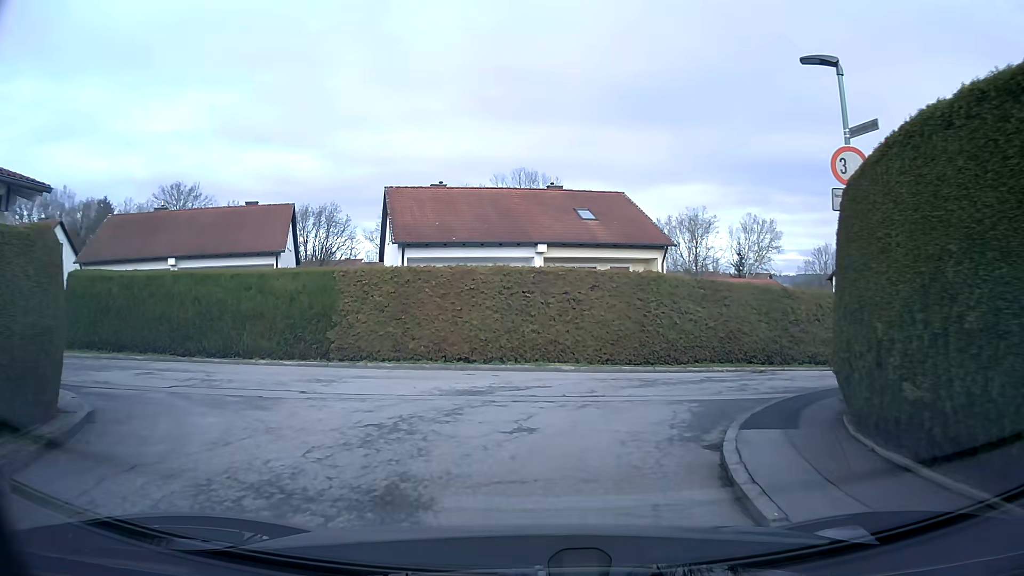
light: Day
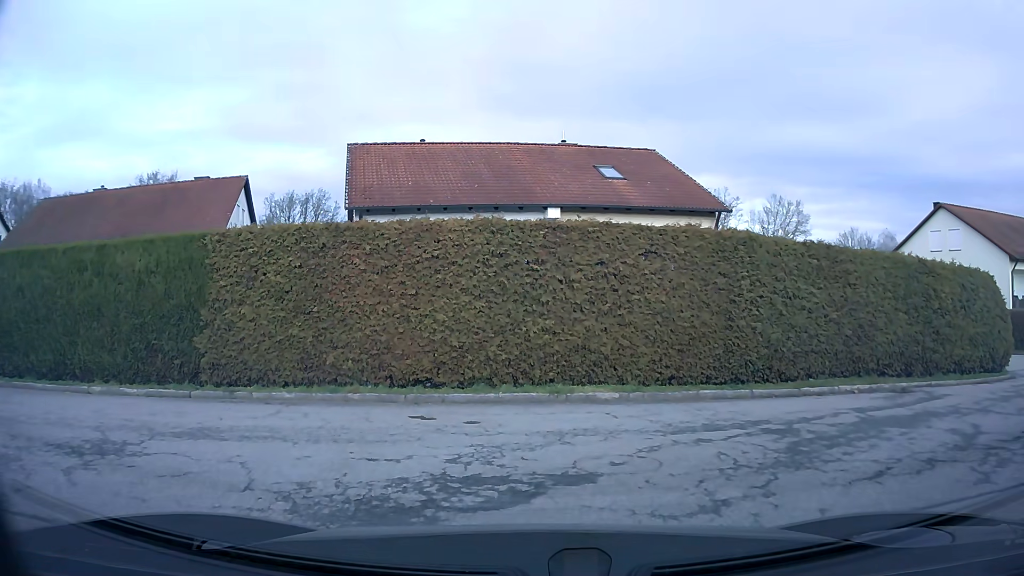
(-0.1, +8.1) m; -1°
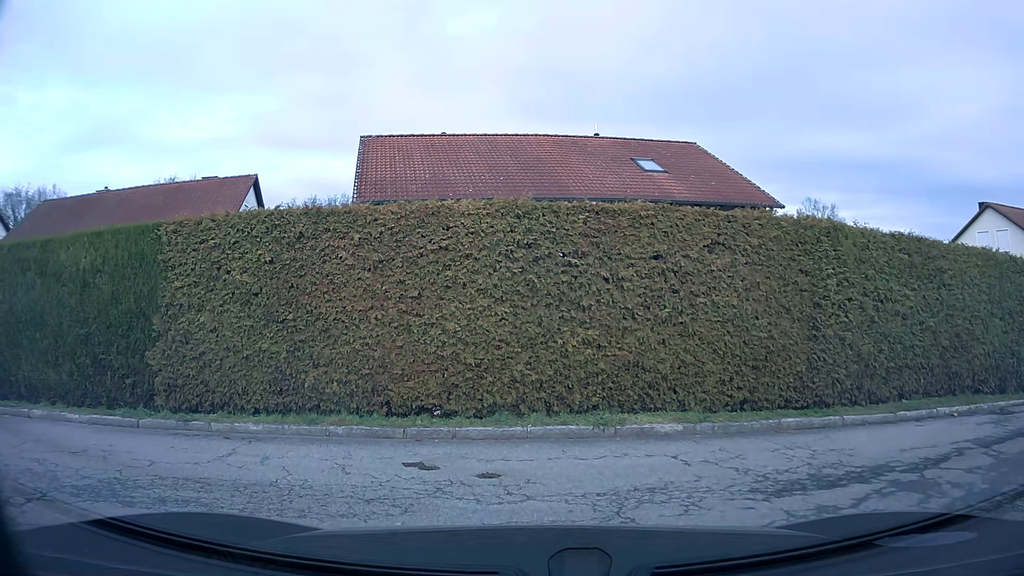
(0.0, +2.5) m; 0°
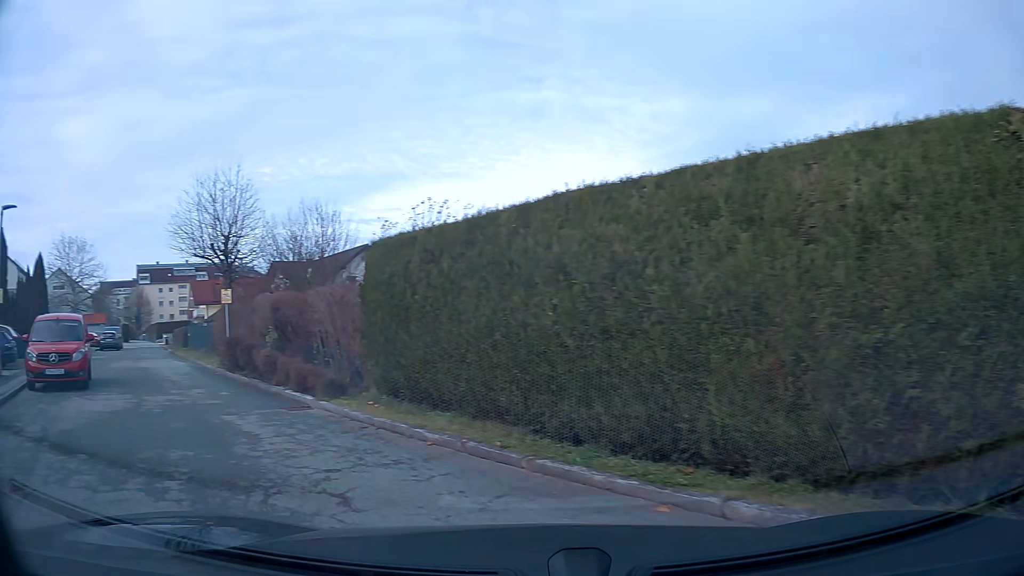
(-3.6, +4.6) m; -66°
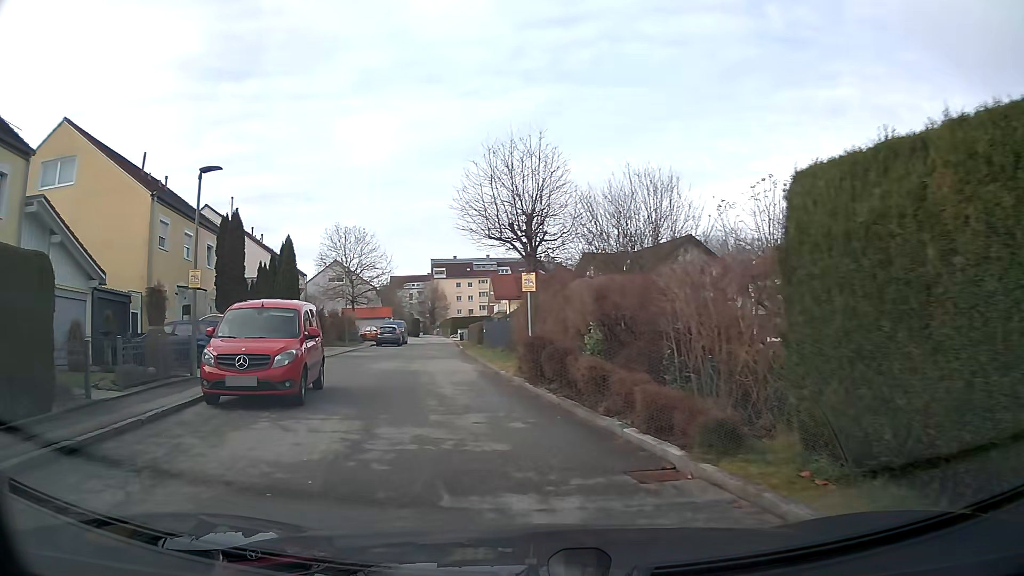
(-1.3, +5.3) m; -22°
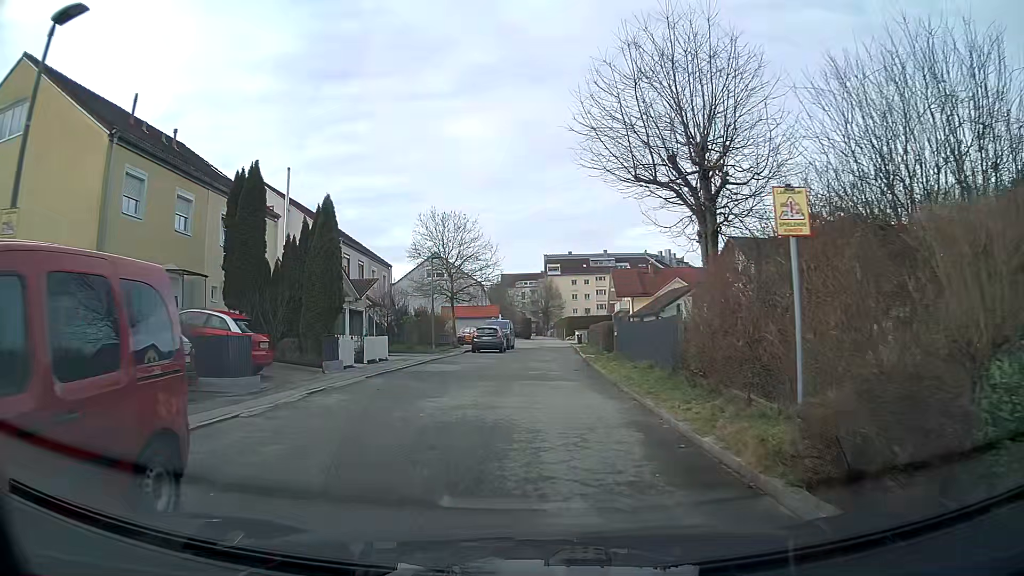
(-1.0, +10.2) m; -8°
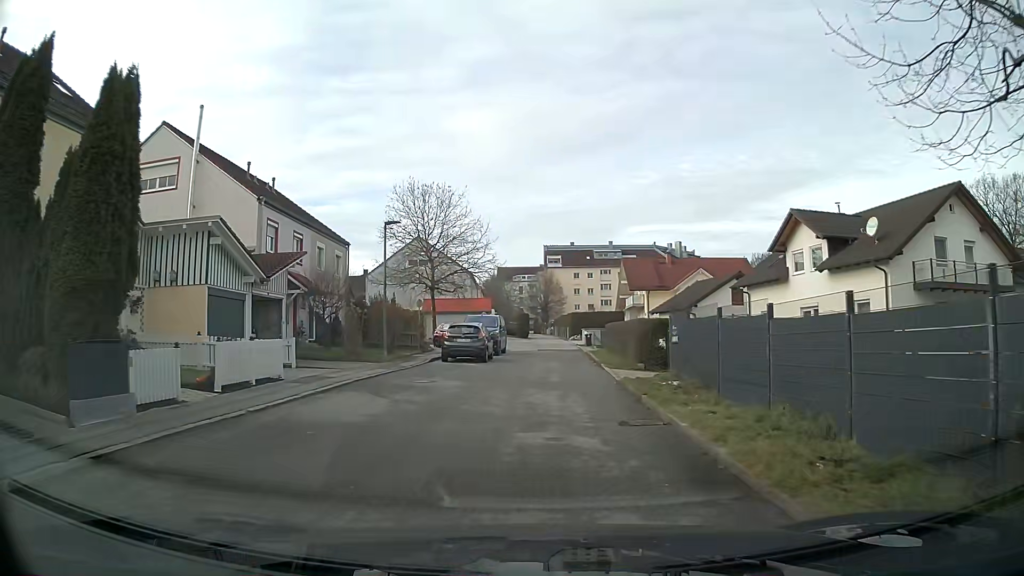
(0.0, +11.5) m; +1°
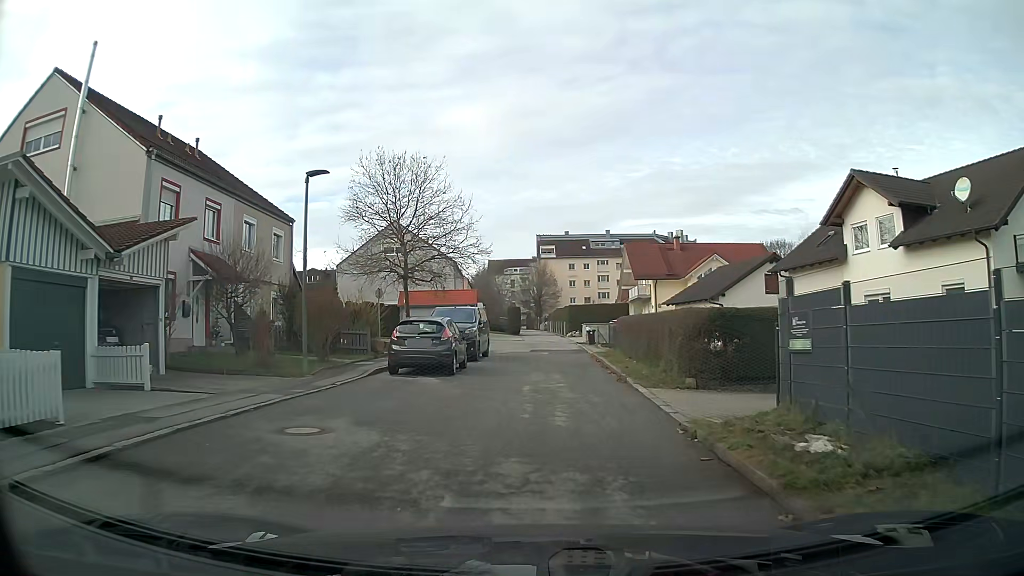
(0.0, +8.0) m; +1°
(0, +10) (0, +20) (0, +30) (0, +40) (-4, +49) (-13, +48) (-13, +39) (-4, +34) (-1, +25) (0, +15) m
